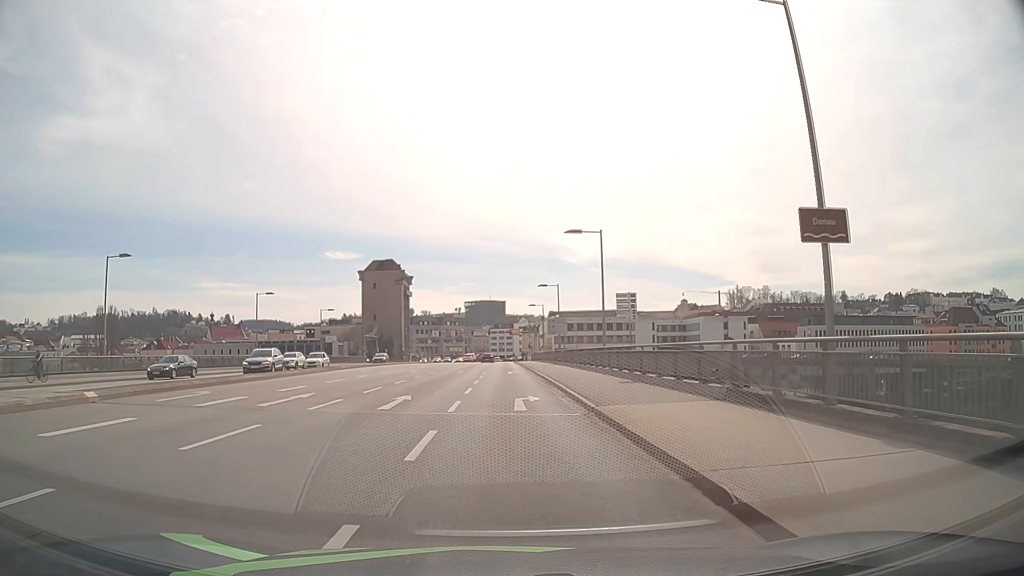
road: primary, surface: asphalt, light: Day
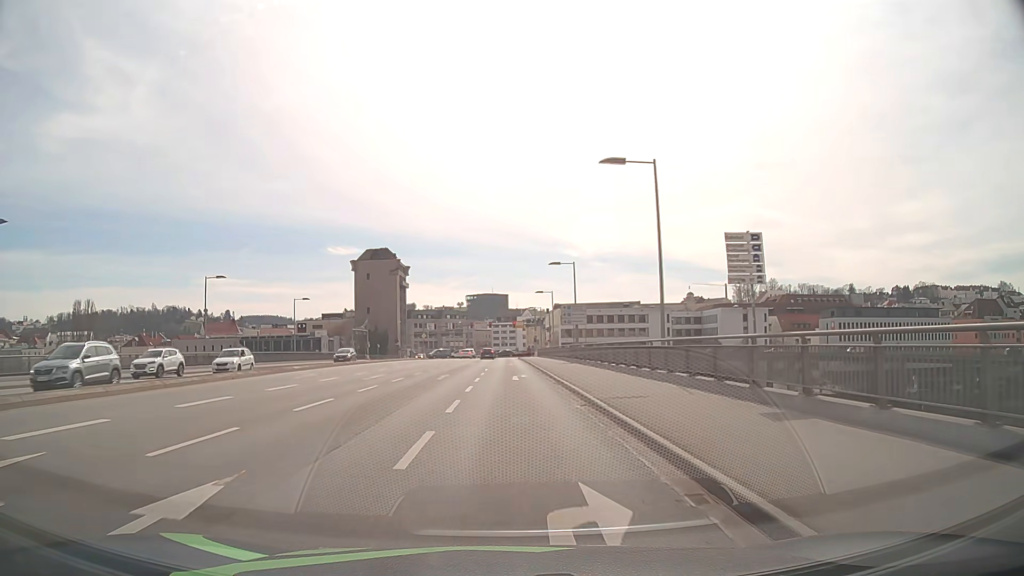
(0.0, +13.3) m; 0°
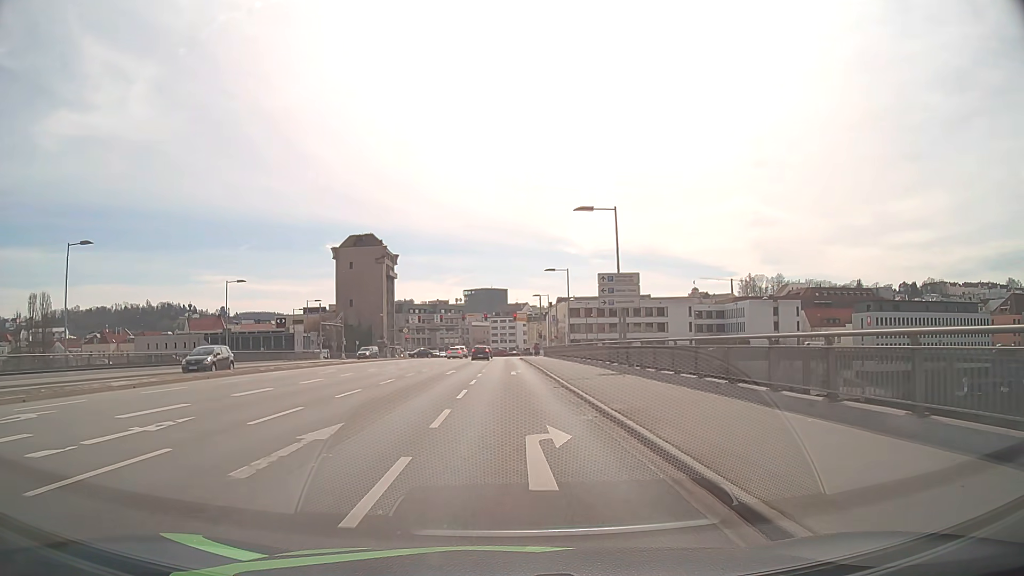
(-0.1, +20.5) m; 0°
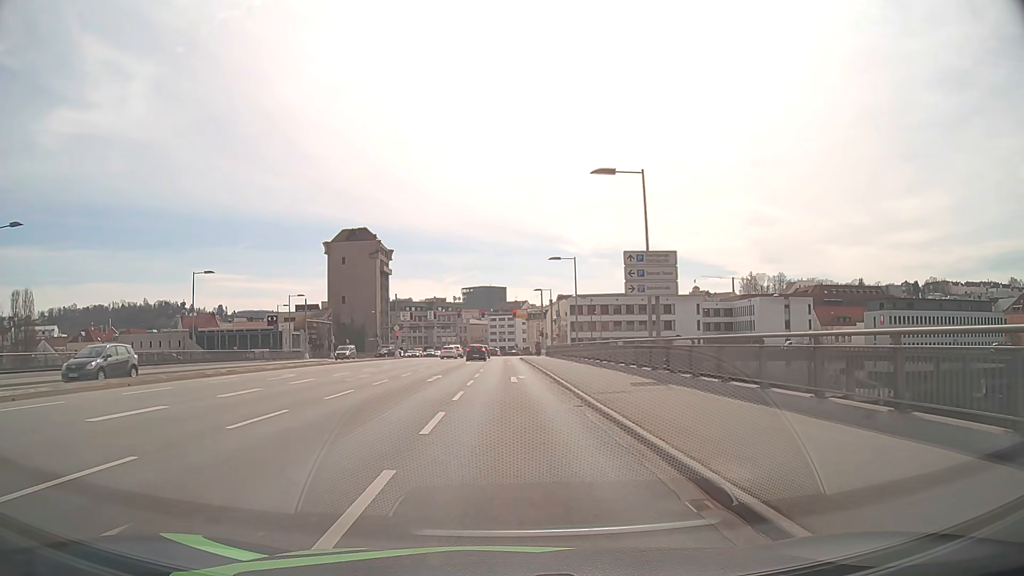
(0.0, +6.9) m; 0°
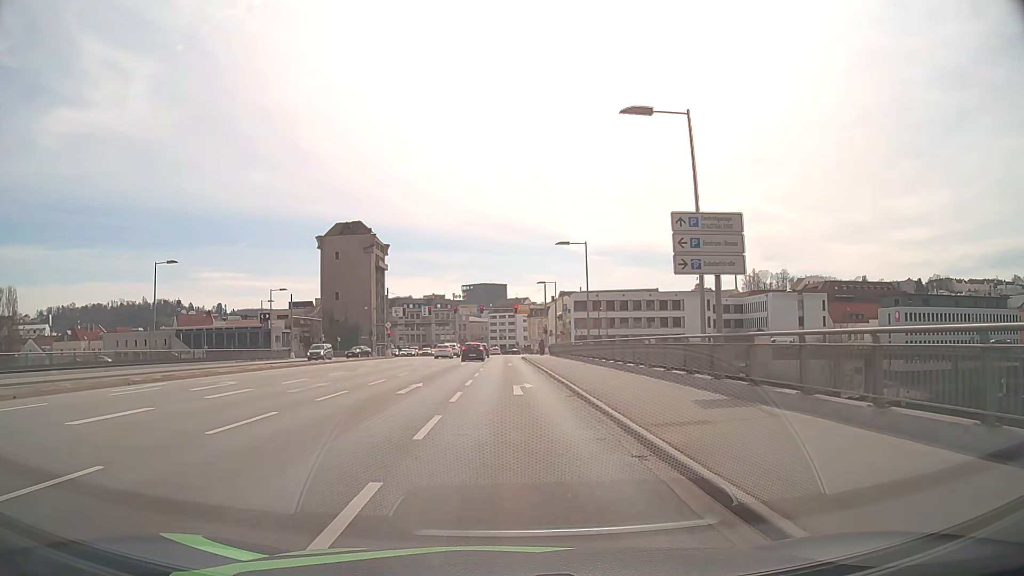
(0.0, +6.7) m; 0°
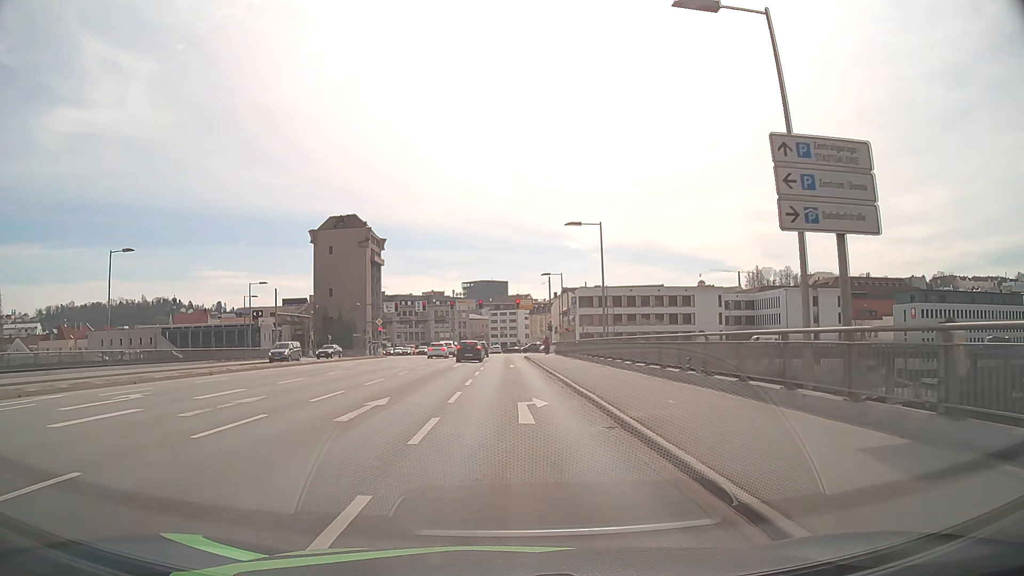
(0.0, +6.5) m; 0°
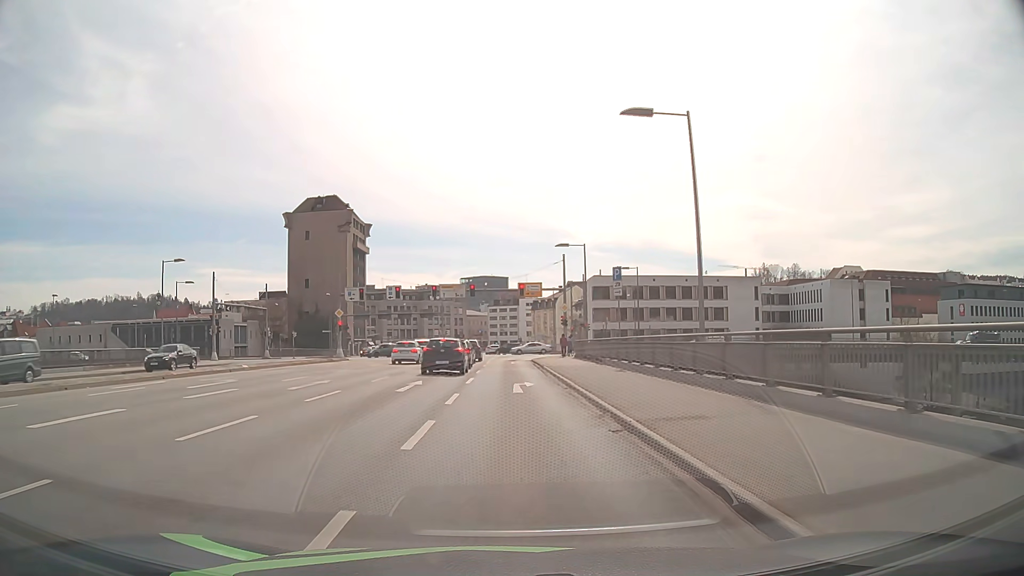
(0.0, +18.4) m; 0°
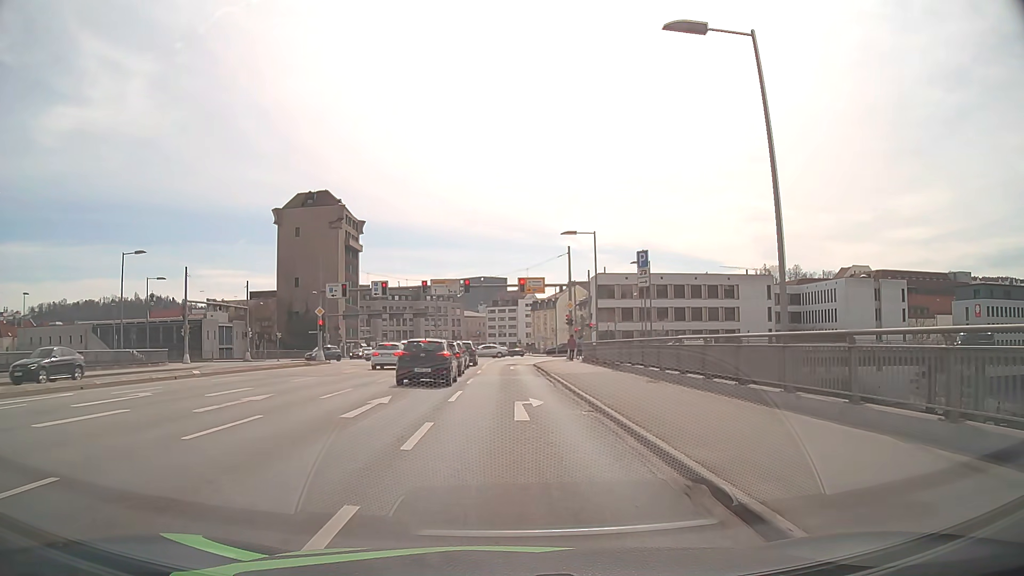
(0.0, +5.8) m; 0°
